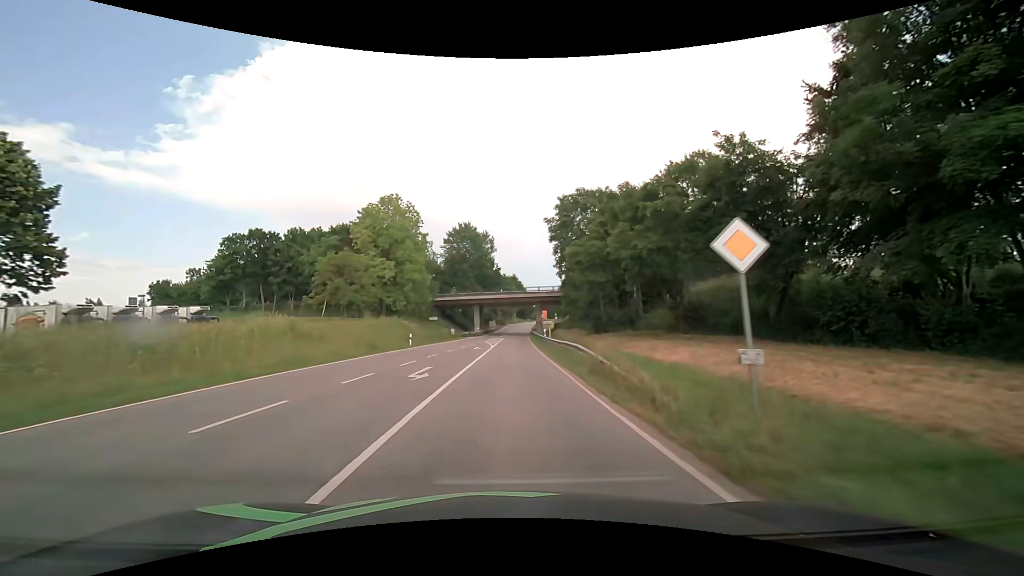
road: secondary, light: Day
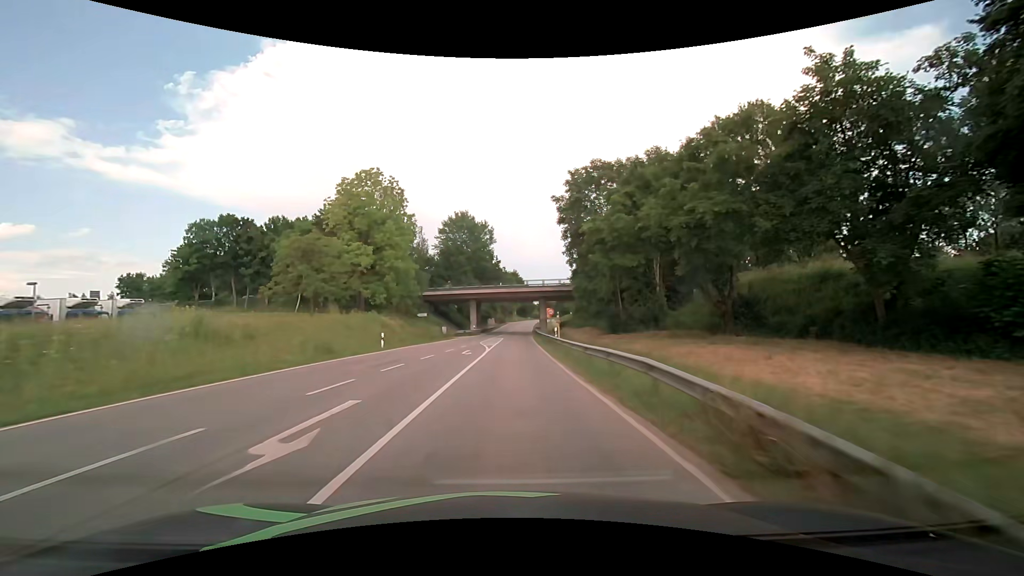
(0.0, +9.1) m; 0°
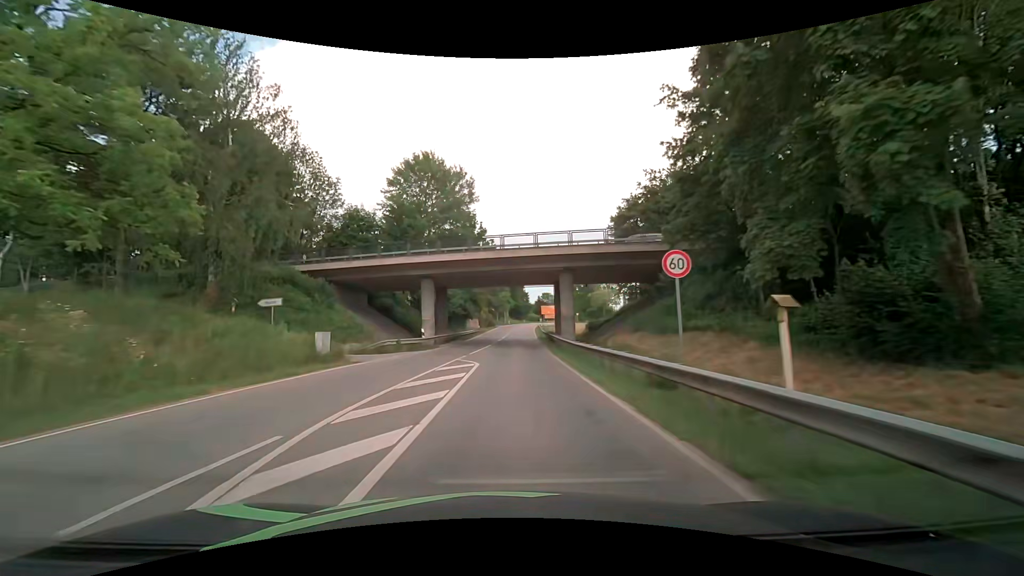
(+0.2, +36.6) m; +1°
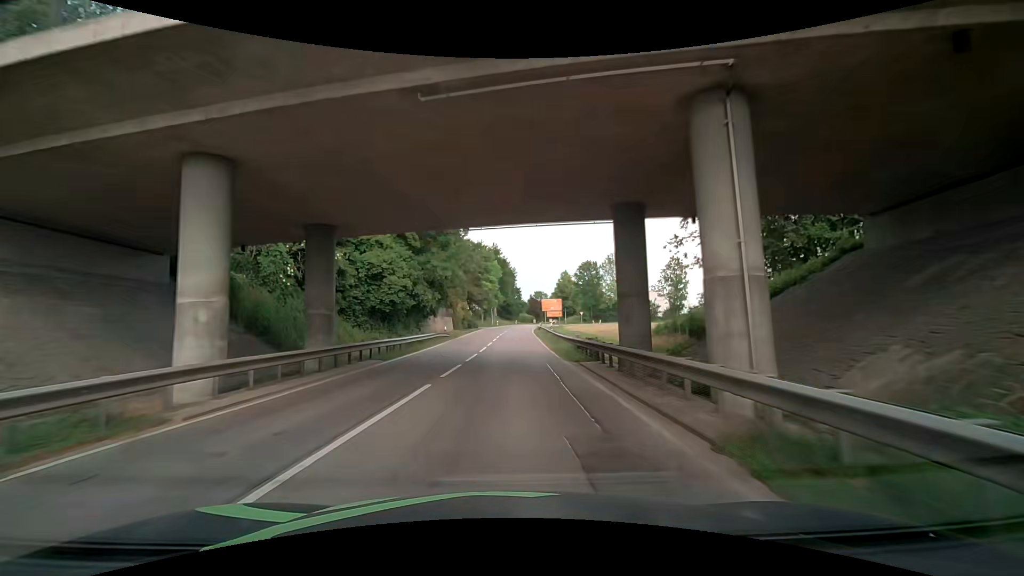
(0.0, +27.3) m; 0°
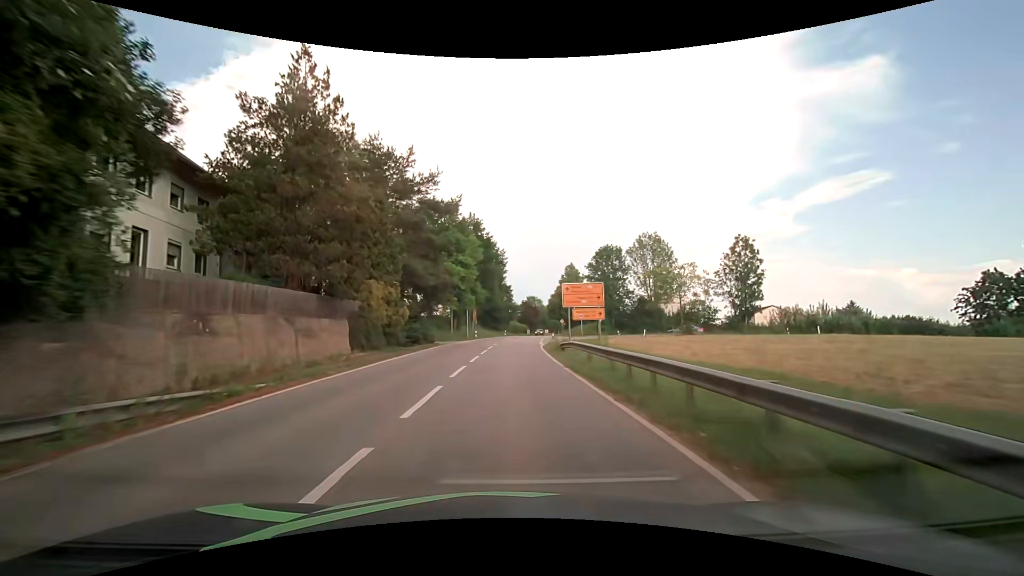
(+0.1, +36.2) m; +2°
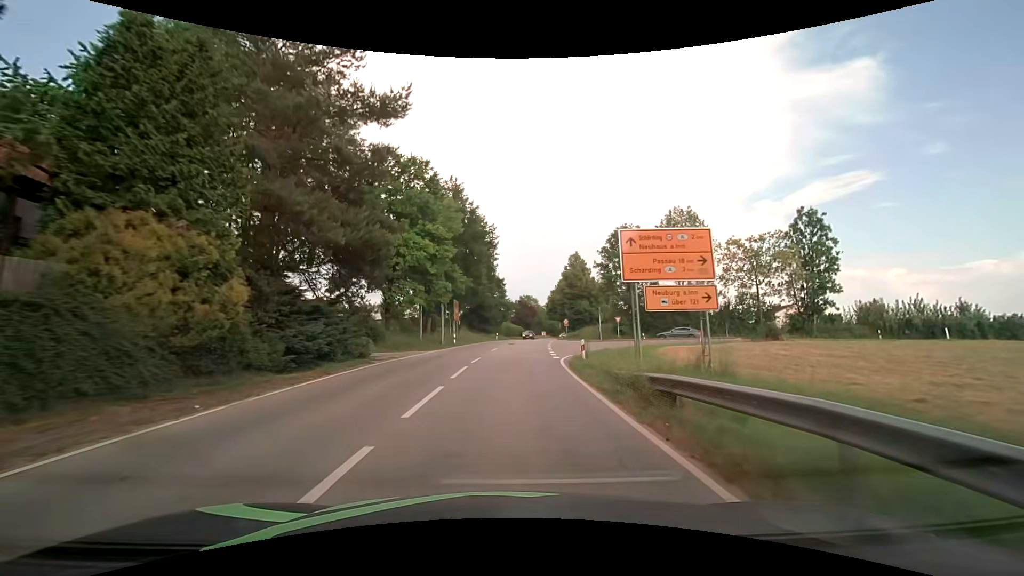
(+0.1, +18.0) m; +1°
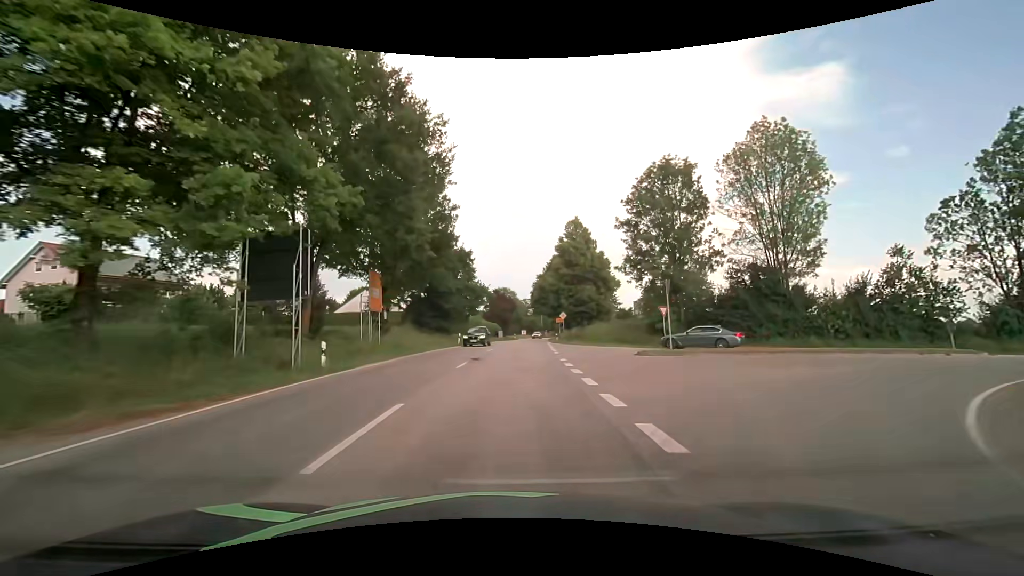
(+0.7, +26.8) m; +3°
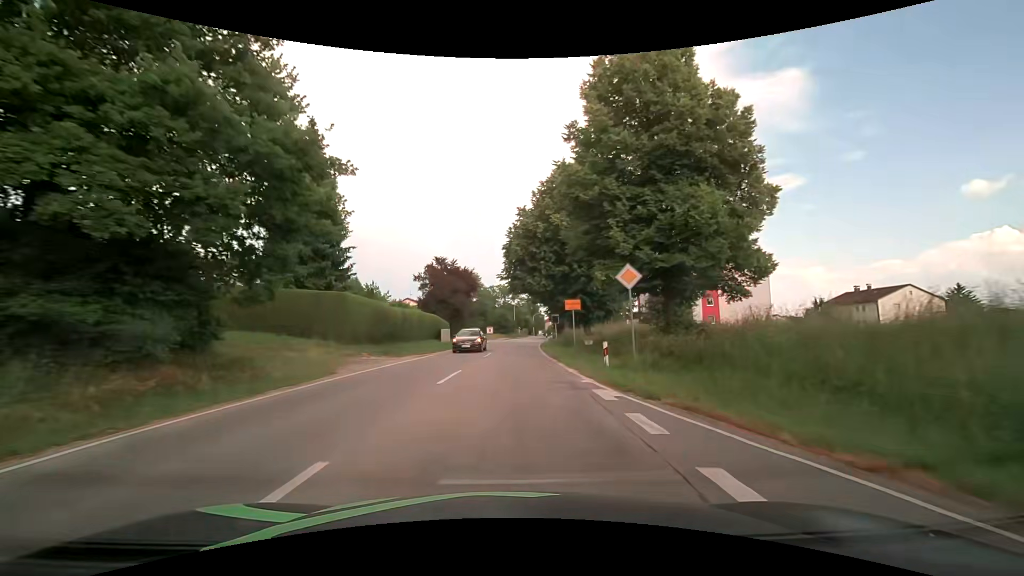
(+1.4, +40.8) m; +3°
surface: asphalt
(0, +10) (0, +20) (+1, +30) (+1, +40) (+2, +50) (+3, +60) (+4, +70) (+5, +80) (+6, +90) (+7, +100) m
